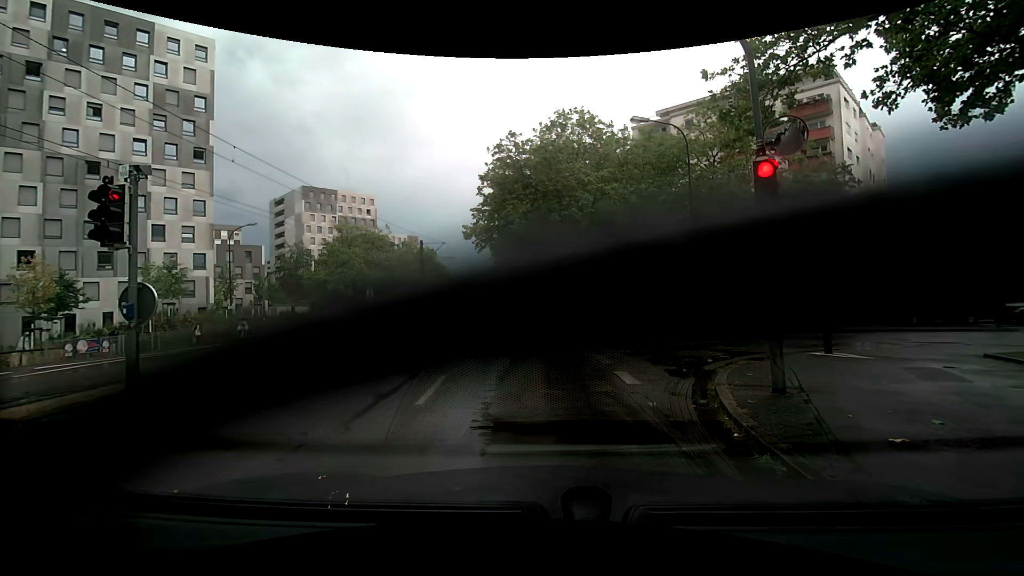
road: tertiary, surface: asphalt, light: Day
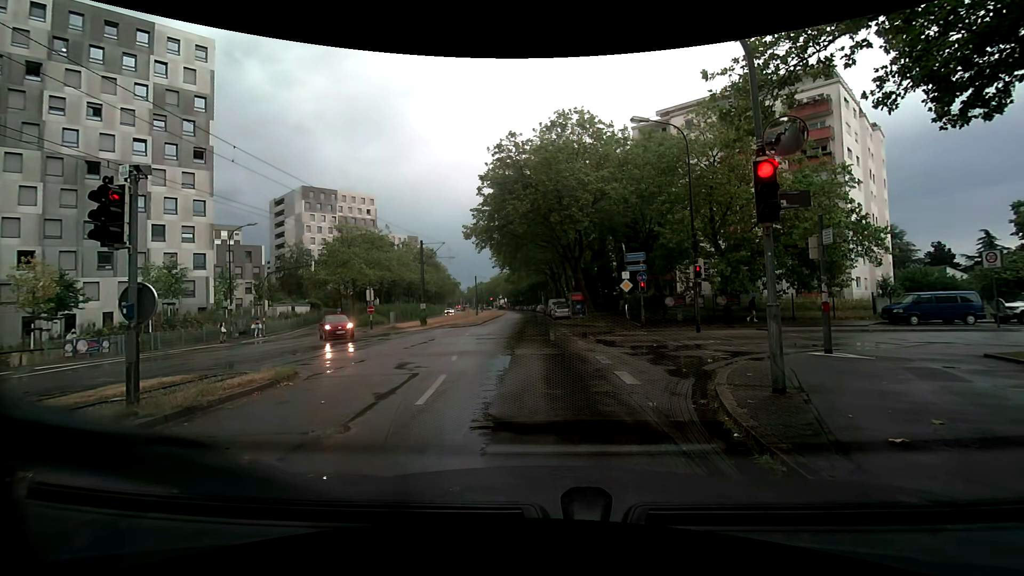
(0.0, 0.0) m; 0°
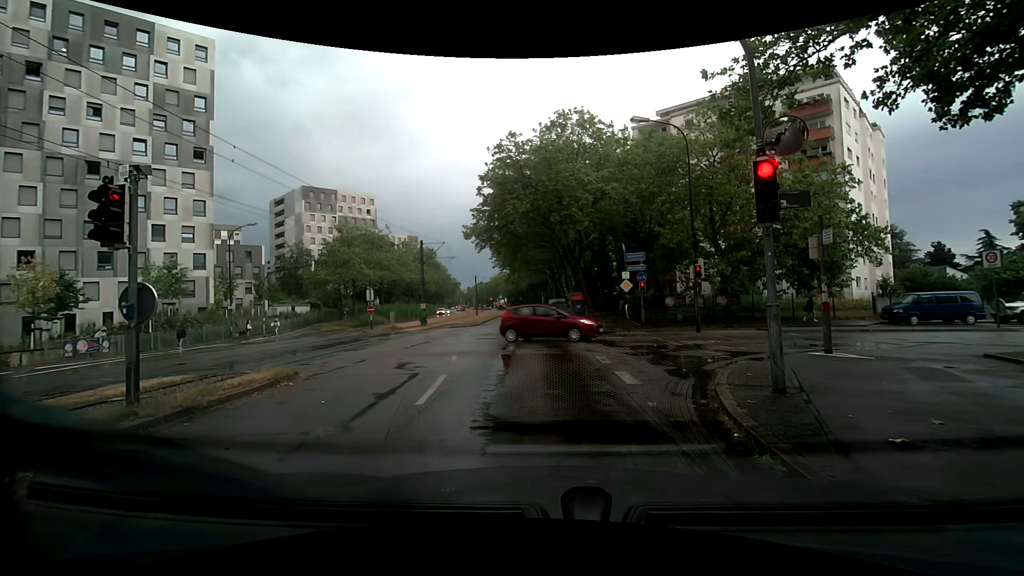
(0.0, 0.0) m; 0°
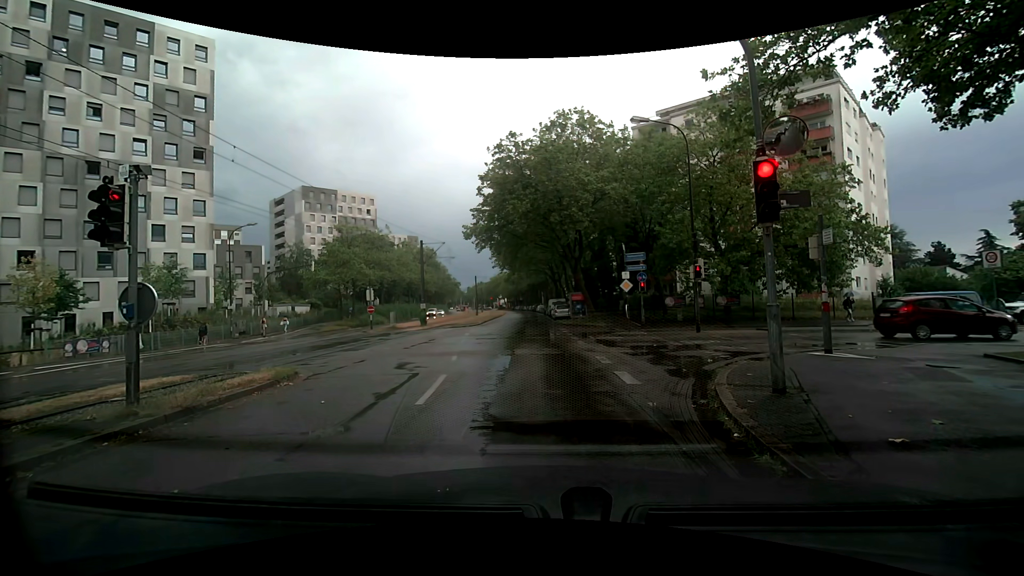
(0.0, 0.0) m; 0°
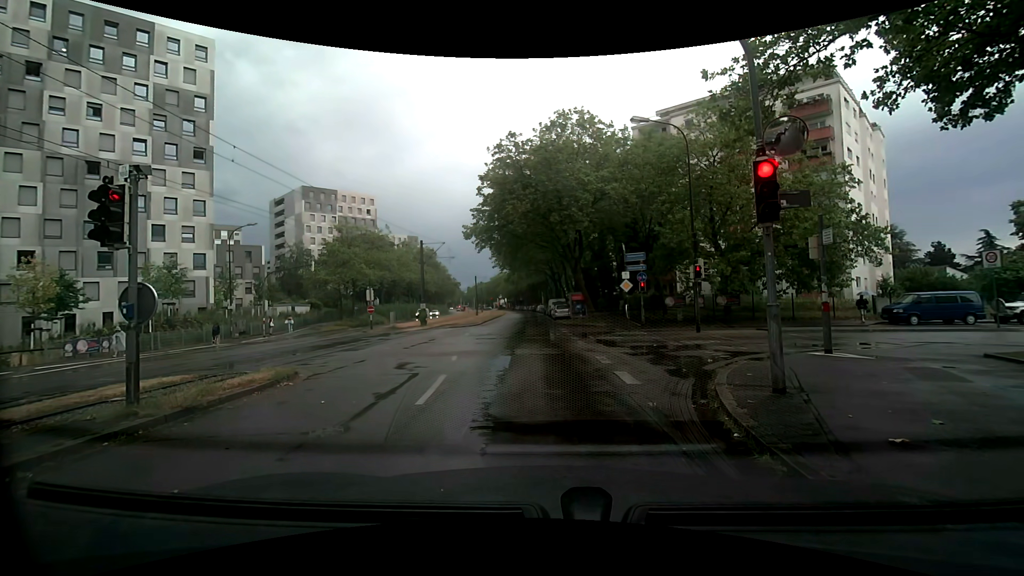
(0.0, 0.0) m; 0°
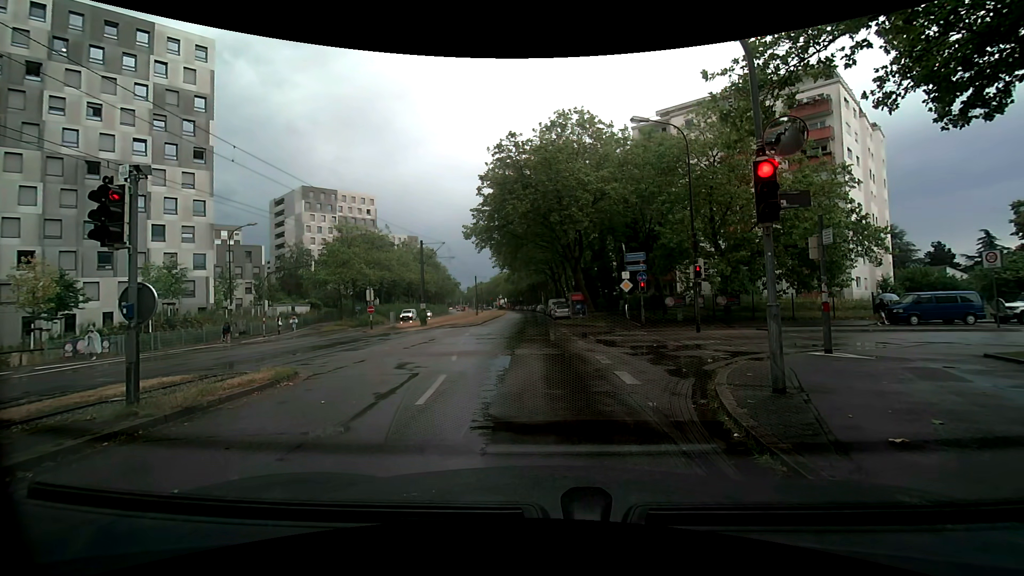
(0.0, 0.0) m; 0°
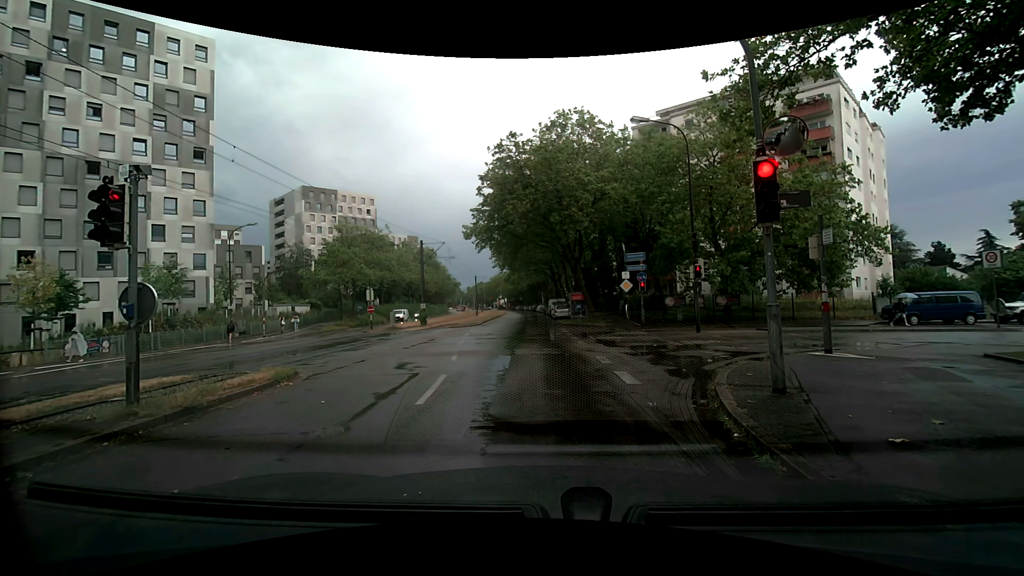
(0.0, 0.0) m; 0°
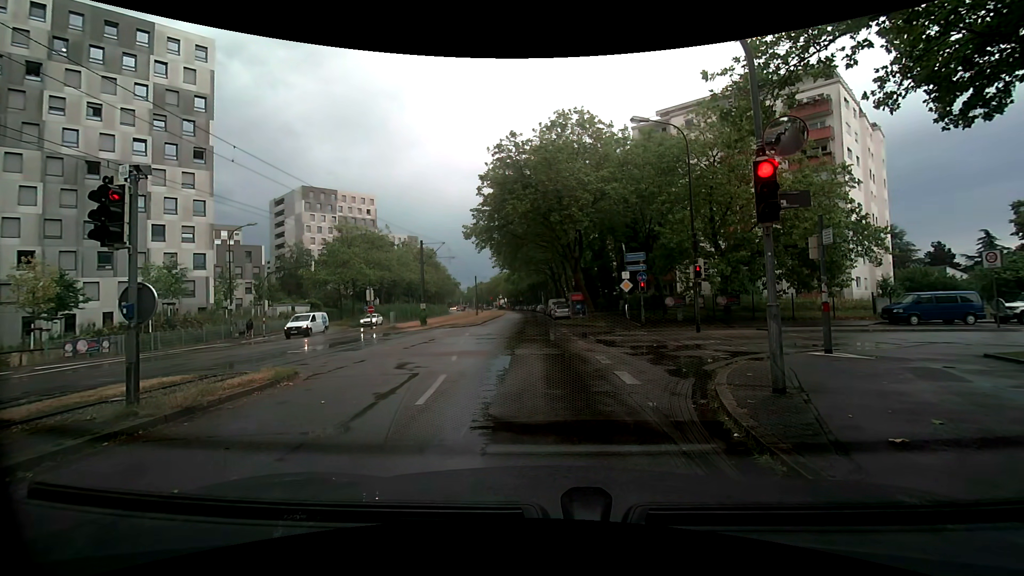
(0.0, 0.0) m; 0°
